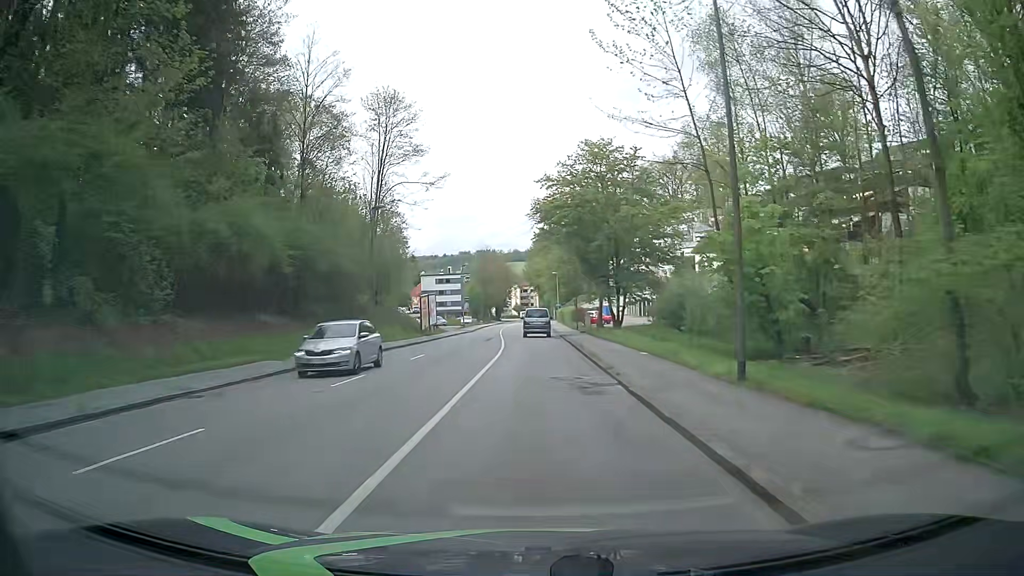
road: tertiary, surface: asphalt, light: Day
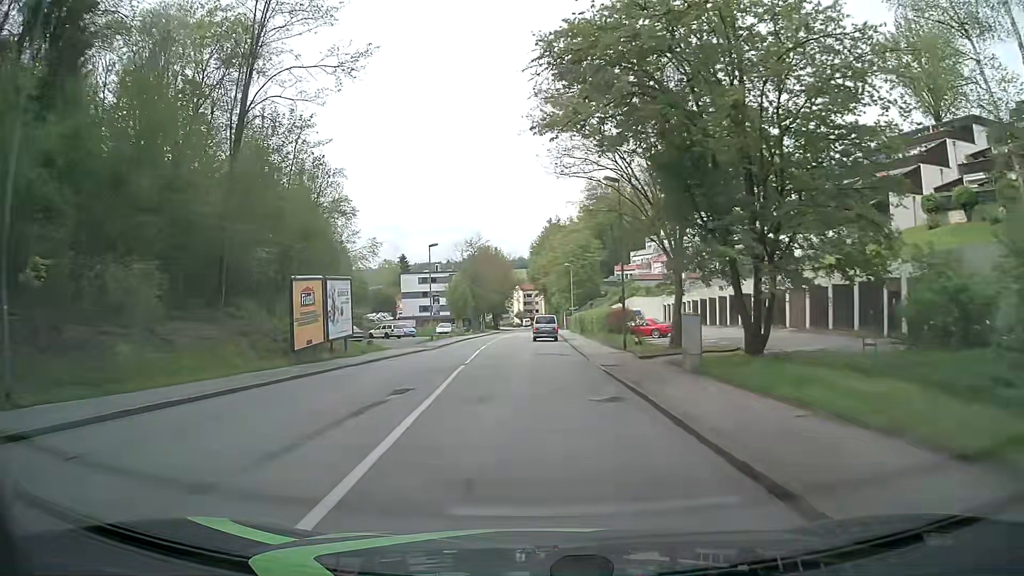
(-0.3, +30.4) m; -1°
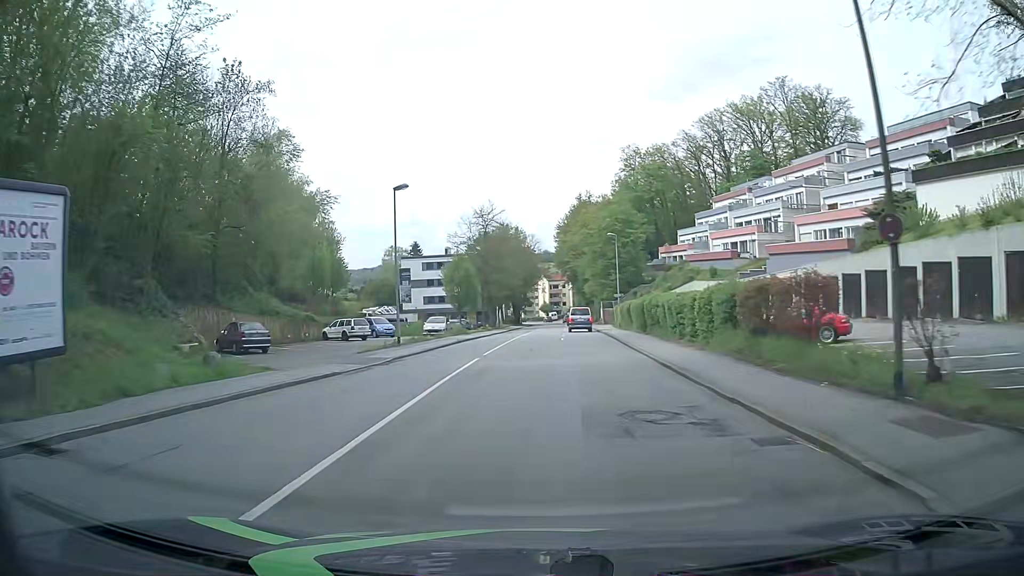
(-0.2, +22.9) m; -1°
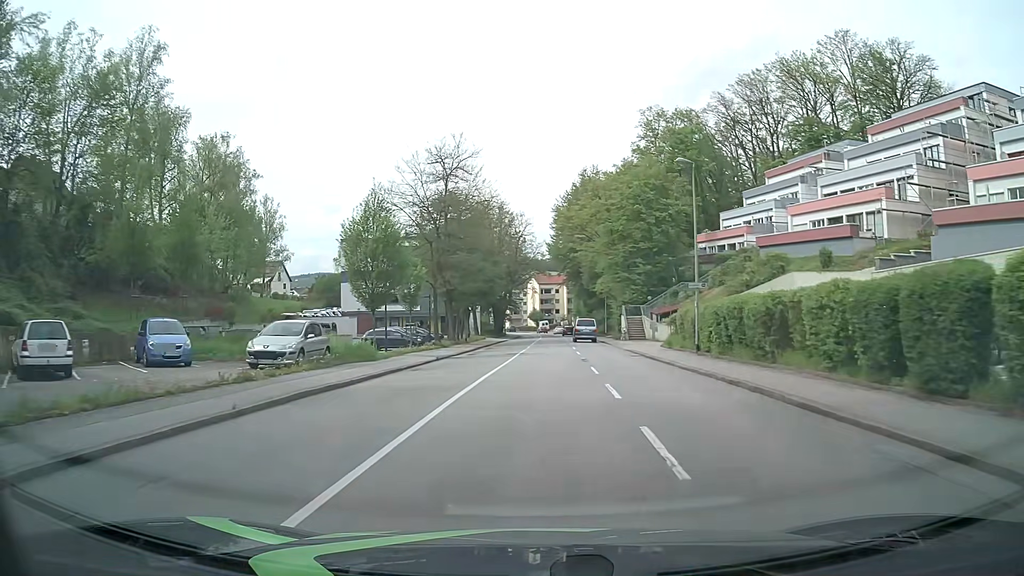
(-0.5, +30.6) m; 0°
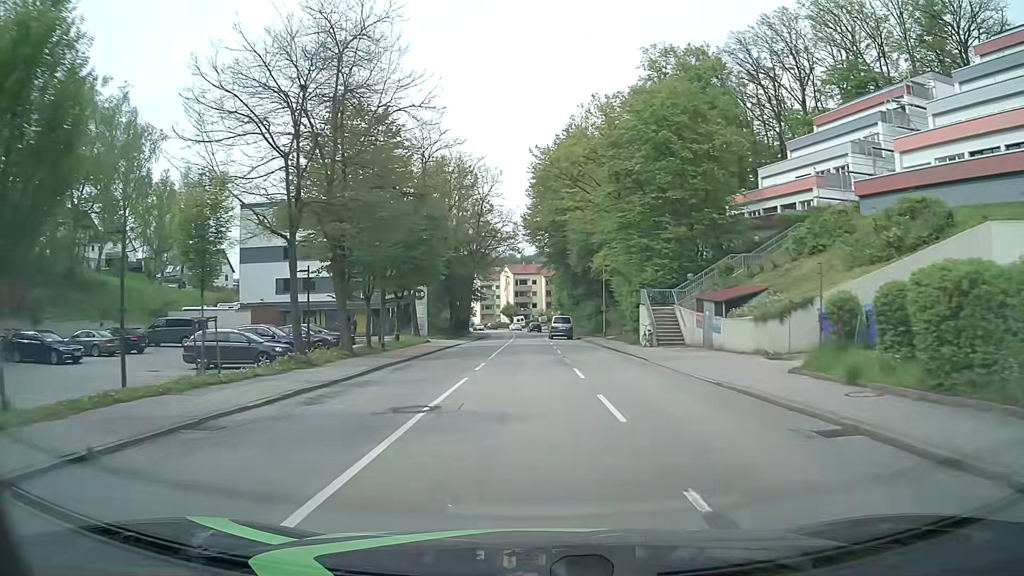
(+0.6, +22.8) m; +2°
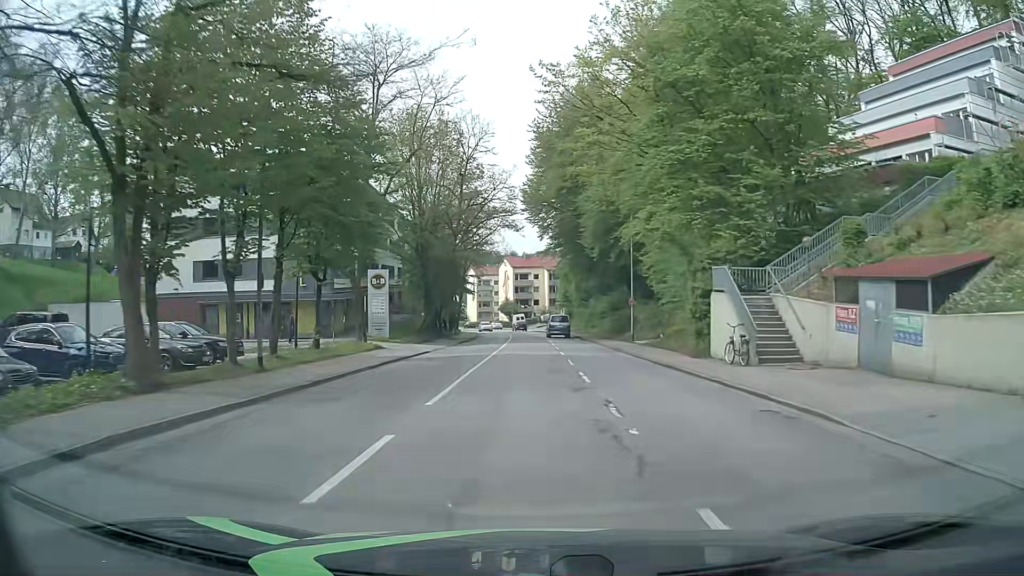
(0.0, +15.3) m; 0°
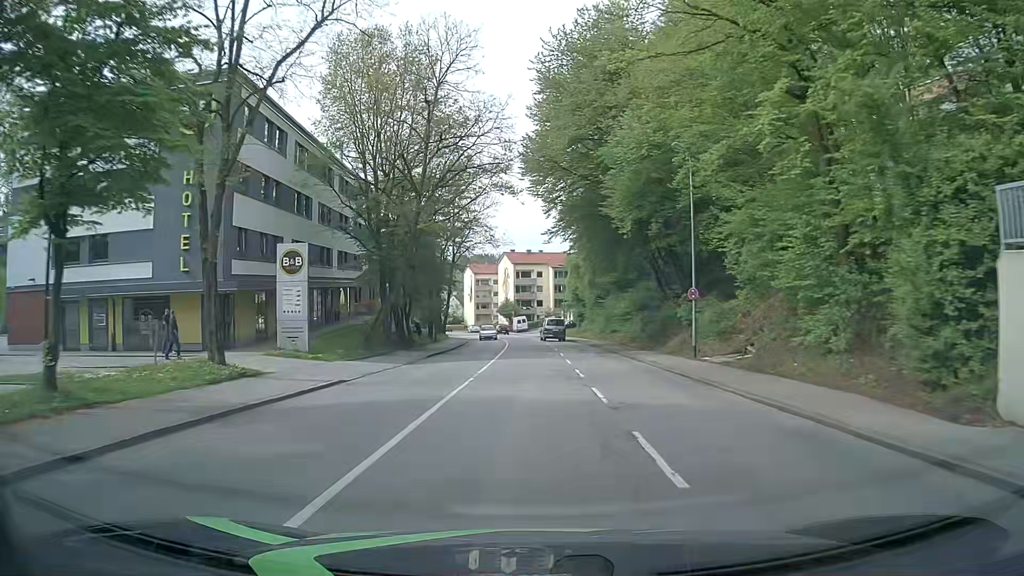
(0.0, +15.3) m; 0°
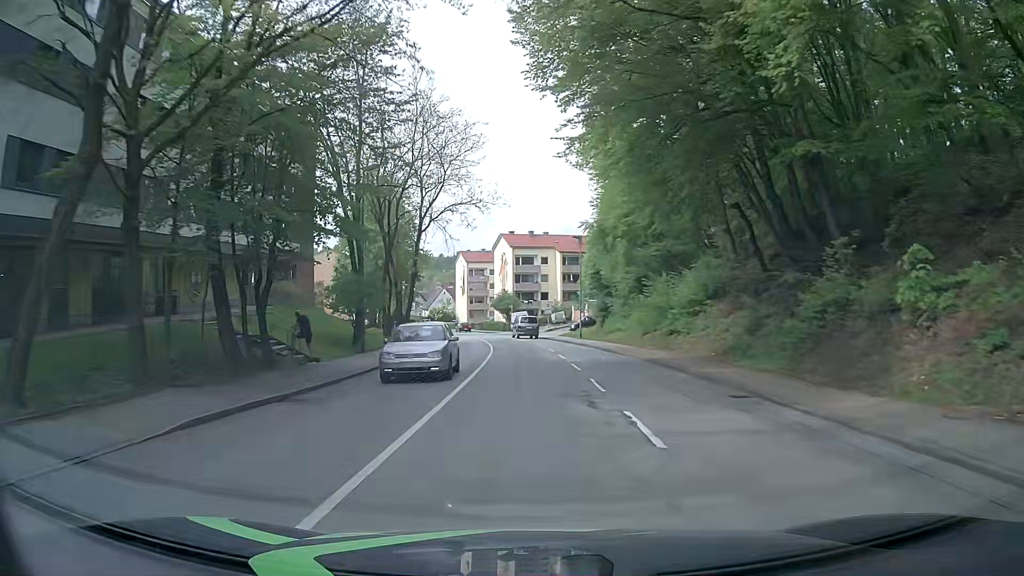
(-0.1, +22.9) m; -1°
(0, +10) (0, +20) (0, +30) (-1, +40) (-2, +50) (-3, +60) (-4, +70) (-6, +80) (-9, +89) (-11, +99) m
